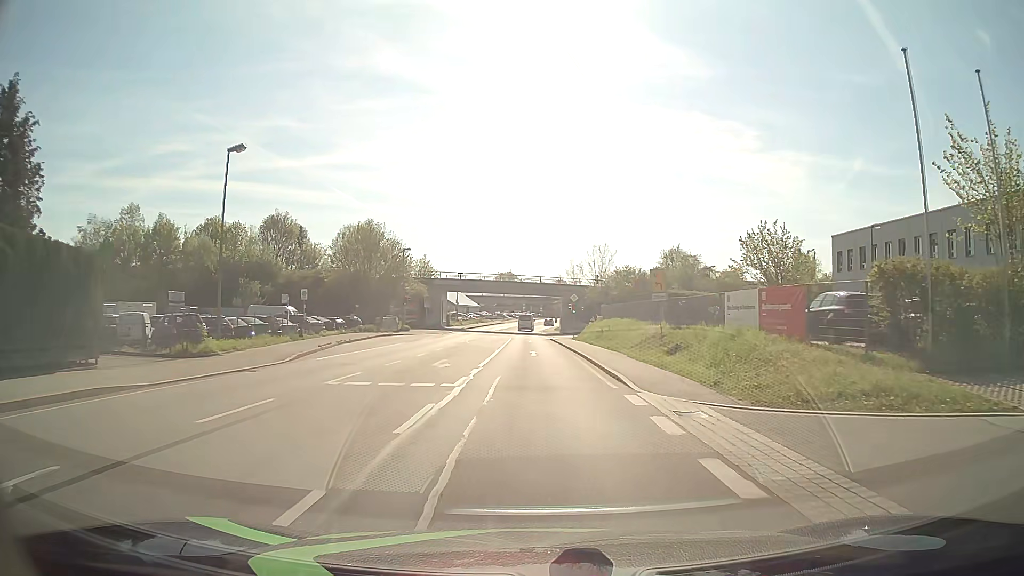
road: primary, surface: asphalt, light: Day
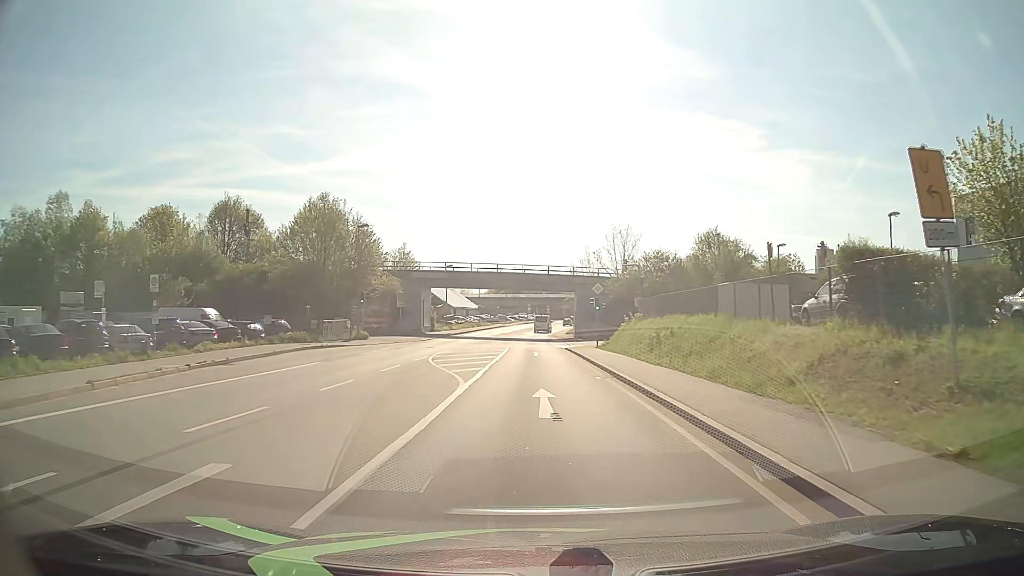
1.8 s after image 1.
(-0.1, +19.0) m; 0°
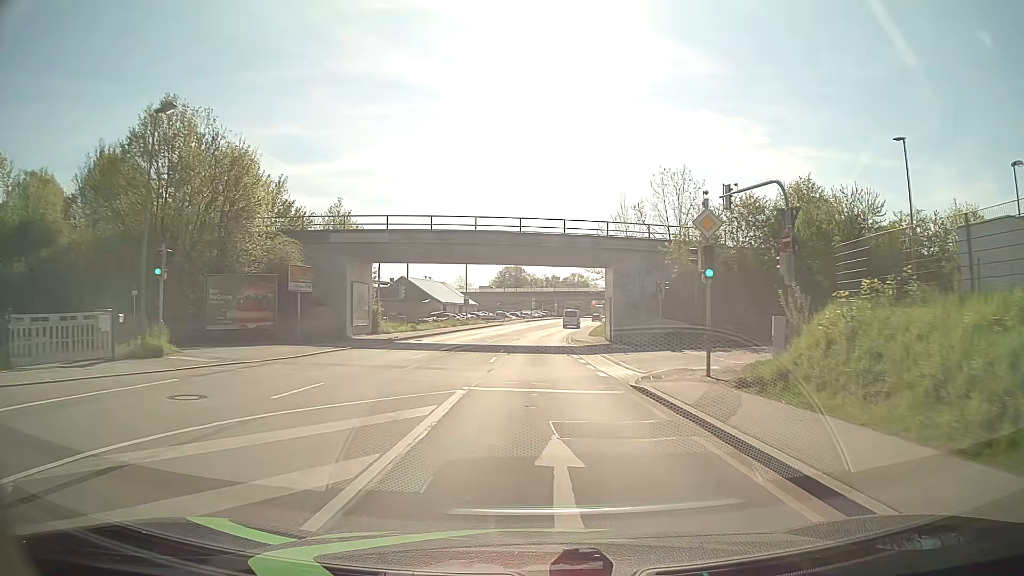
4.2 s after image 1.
(-0.1, +28.3) m; 0°
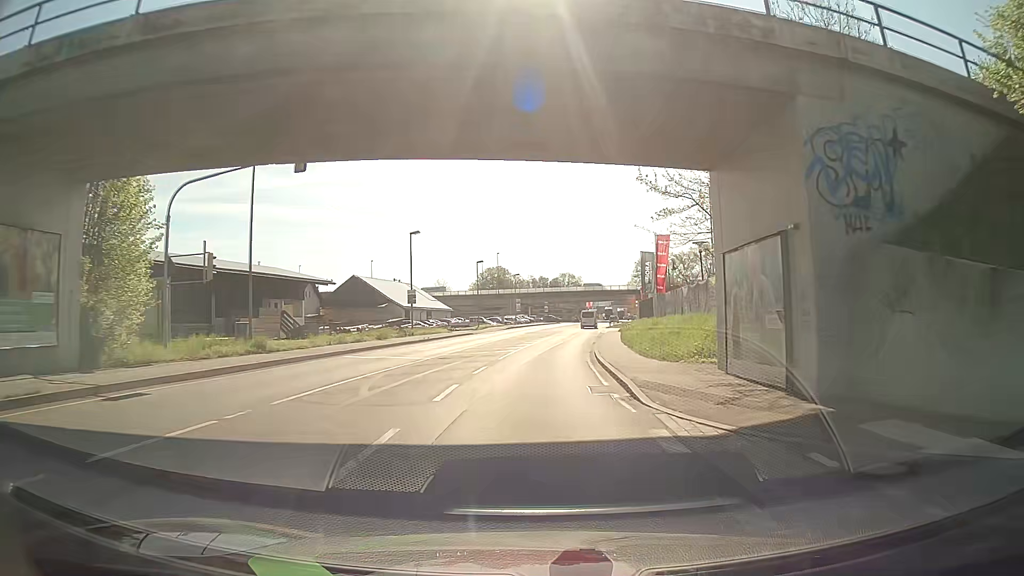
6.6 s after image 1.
(+0.1, +29.7) m; +1°
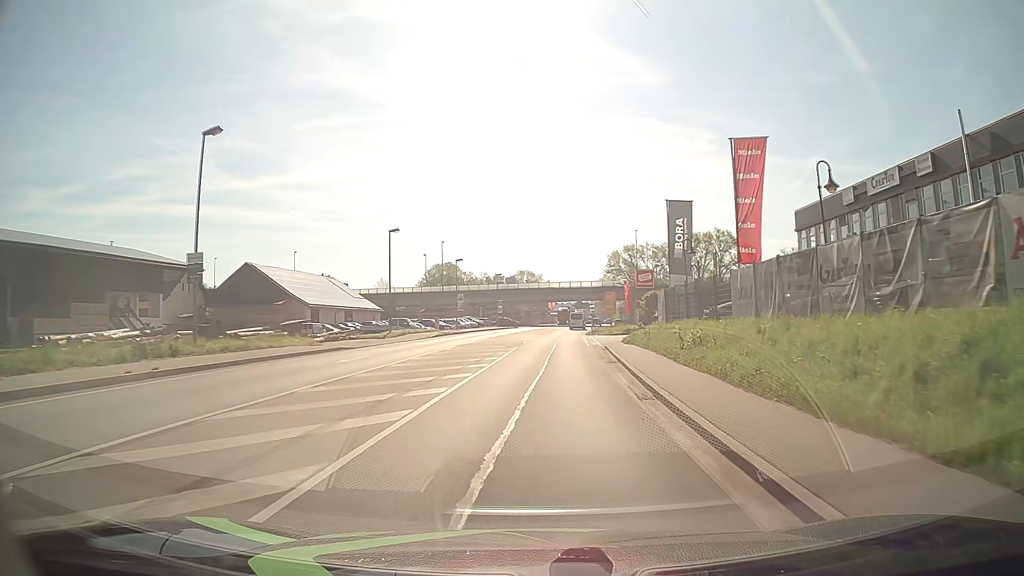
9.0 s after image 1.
(+0.7, +29.9) m; +4°
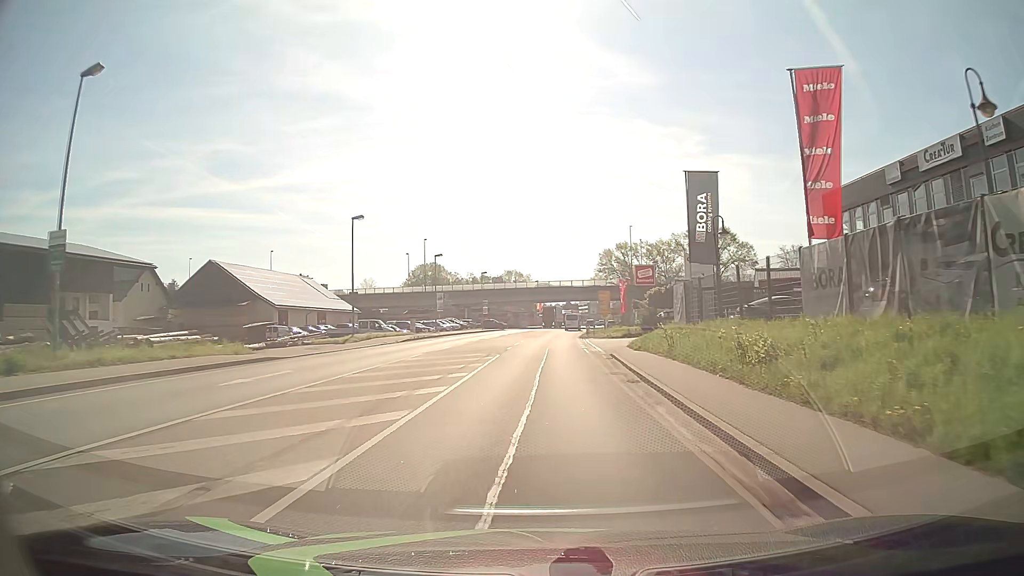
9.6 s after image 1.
(0.0, +7.5) m; +1°
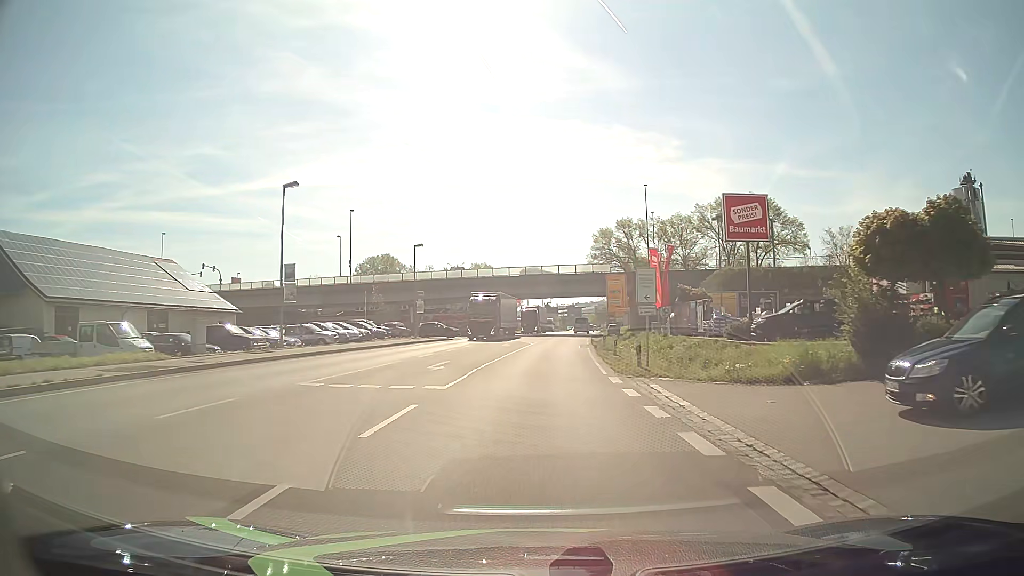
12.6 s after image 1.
(+0.7, +37.7) m; +2°
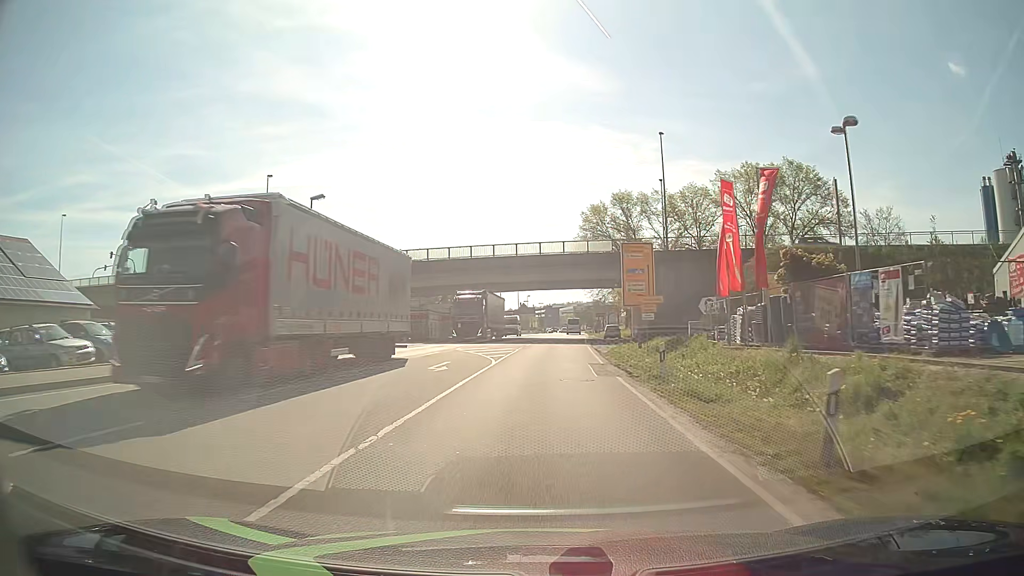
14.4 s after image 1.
(+0.3, +22.7) m; +2°
(0, +10) (0, +20) (+1, +30) (+1, +40) (+2, +50) (+3, +60) (+3, +70) (+4, +80) (+5, +90) (+5, +100) m
